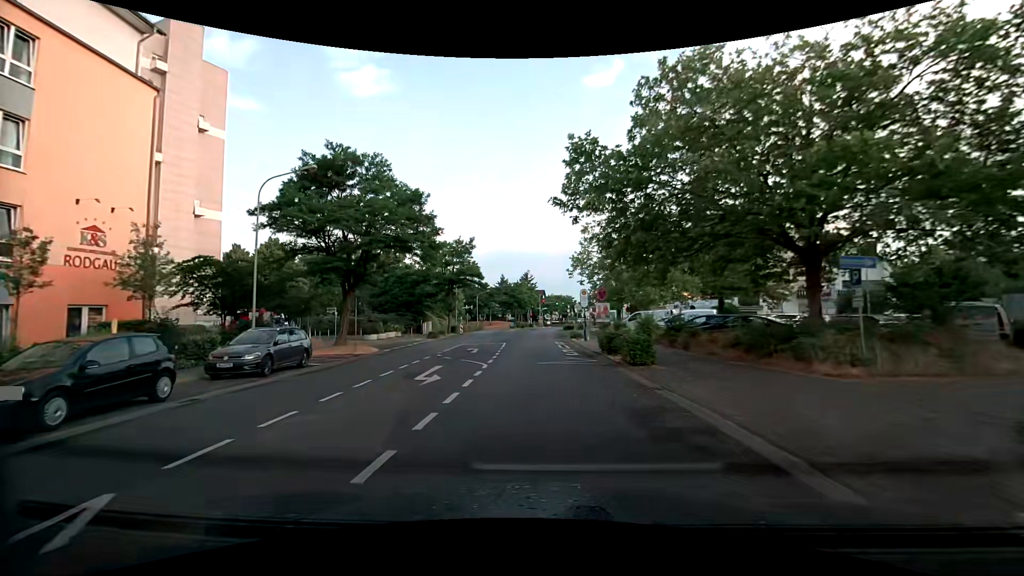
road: tertiary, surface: asphalt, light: Day
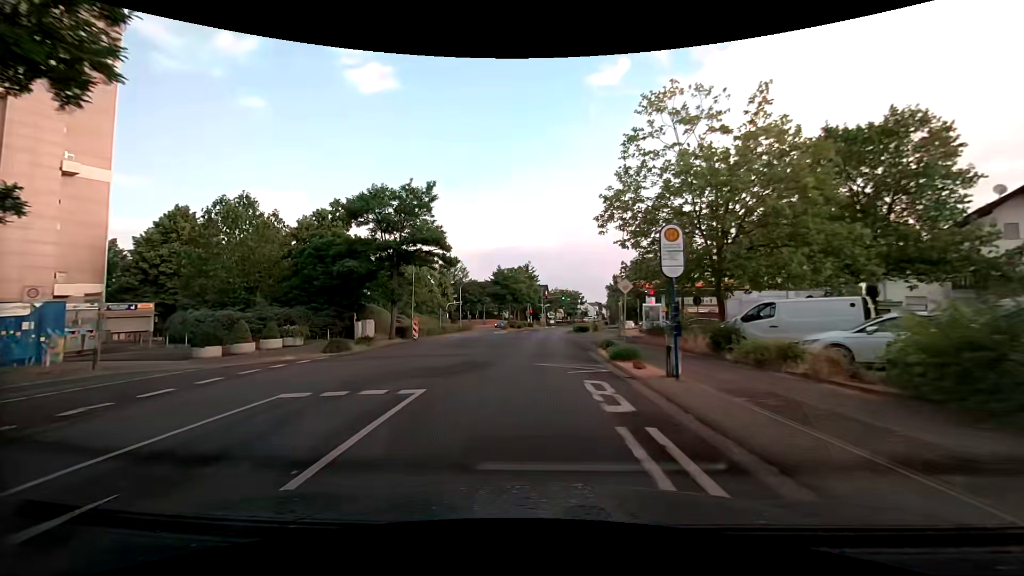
(-0.3, +23.0) m; +1°
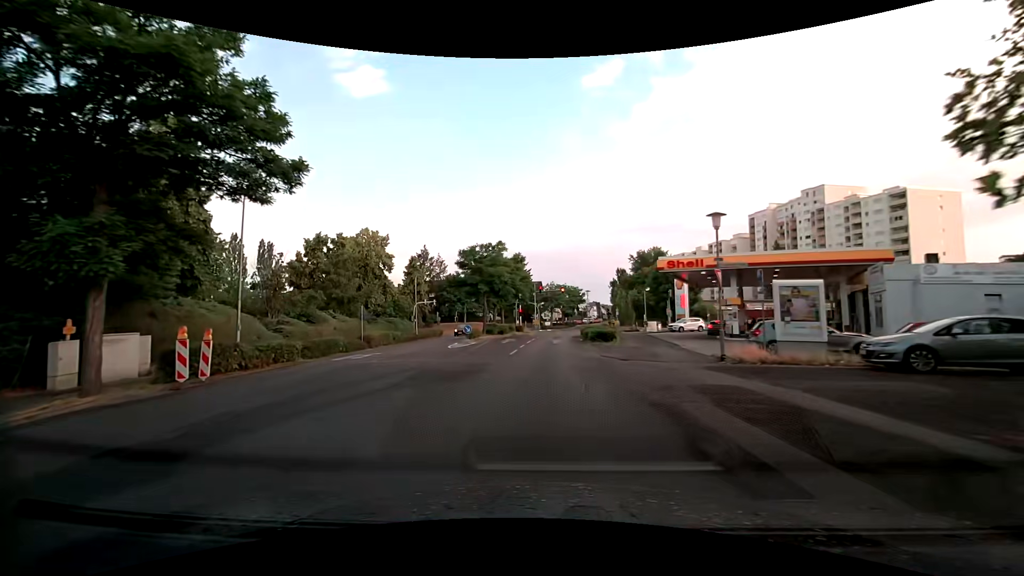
(-0.4, +23.7) m; 0°
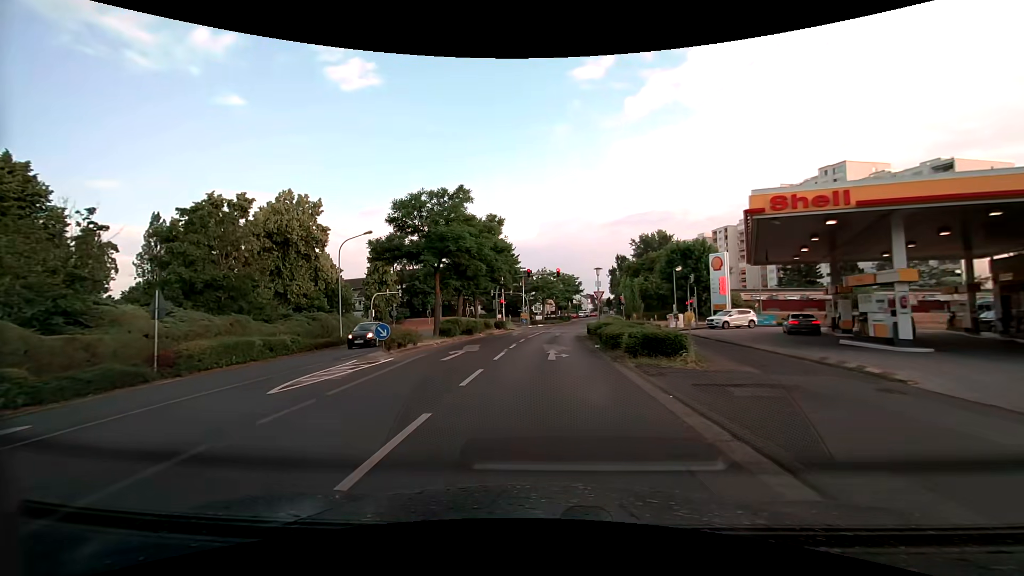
(+0.1, +17.6) m; 0°
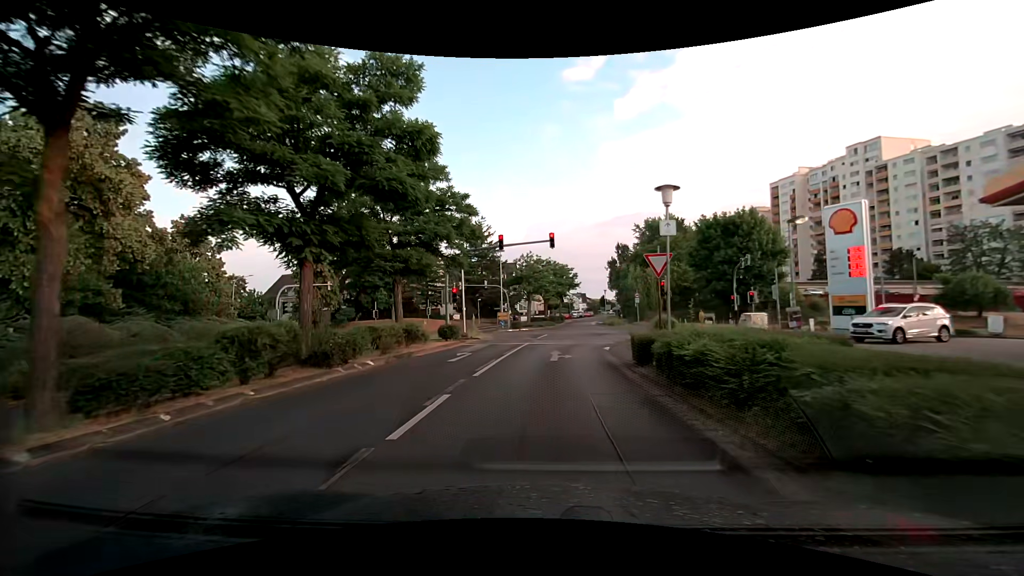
(+0.4, +22.1) m; +2°
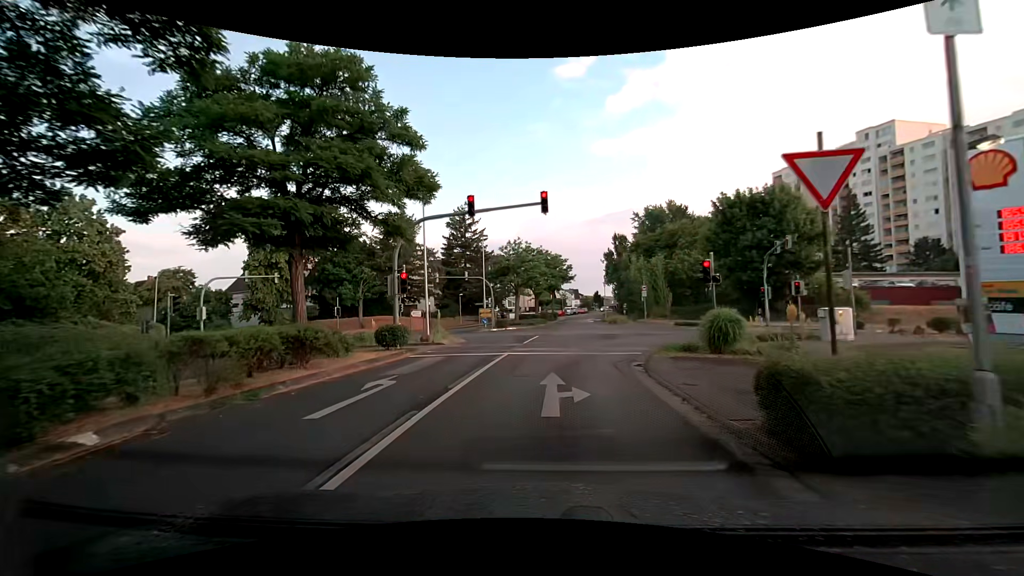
(+0.1, +9.1) m; 0°
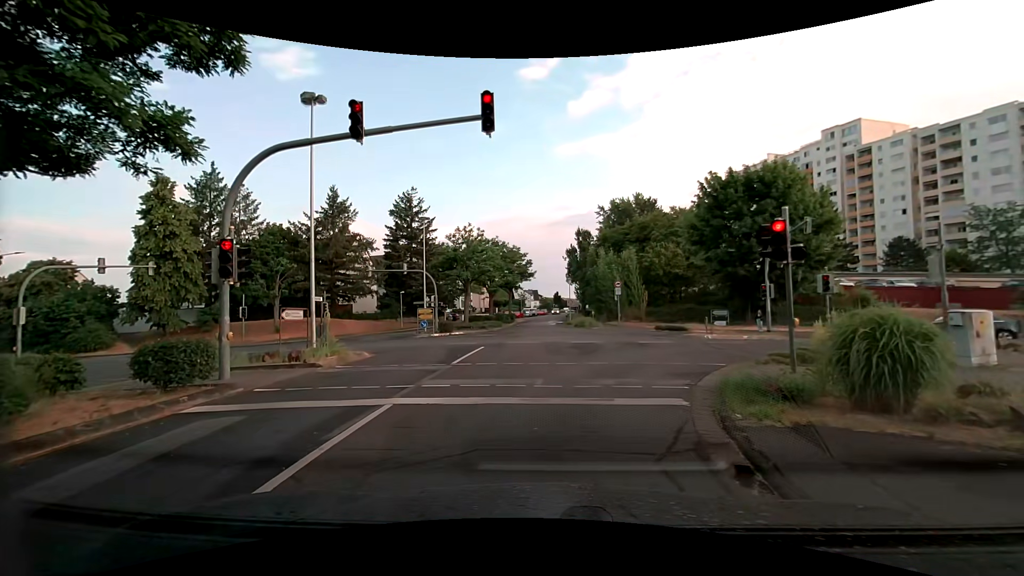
(+0.3, +8.8) m; +5°
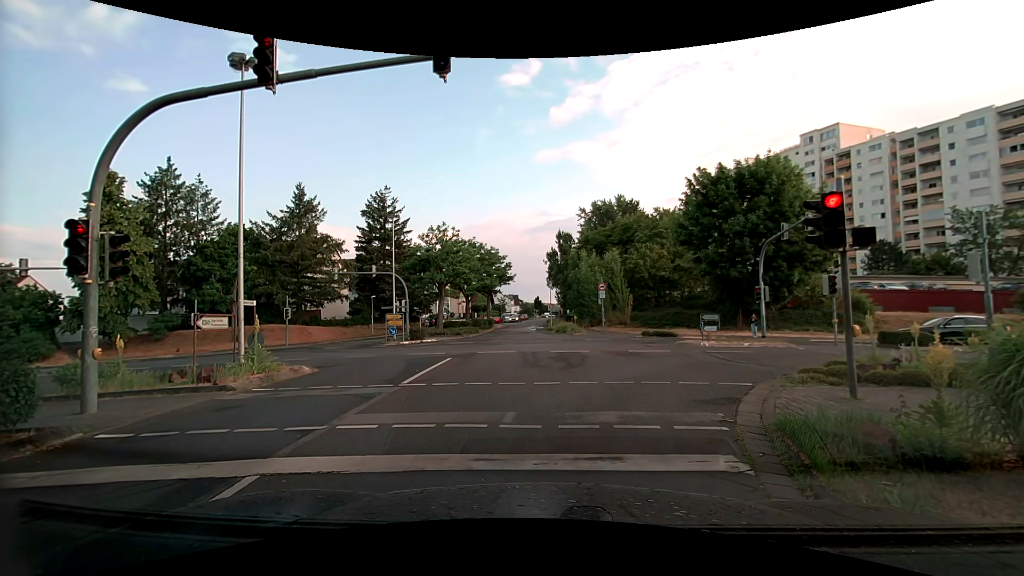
(+0.1, +2.7) m; +4°
(0, +10) (+5, +19) (+14, +23) (+24, +22) (+34, +22) (+44, +22) (+54, +21) (+64, +21) (+74, +21) (+84, +21) m
